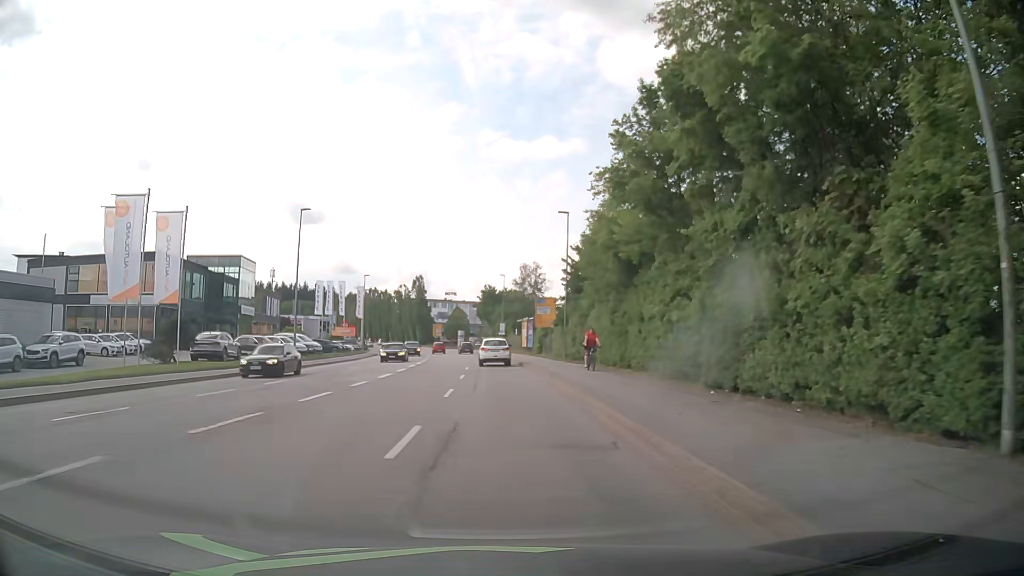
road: tertiary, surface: asphalt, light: Day
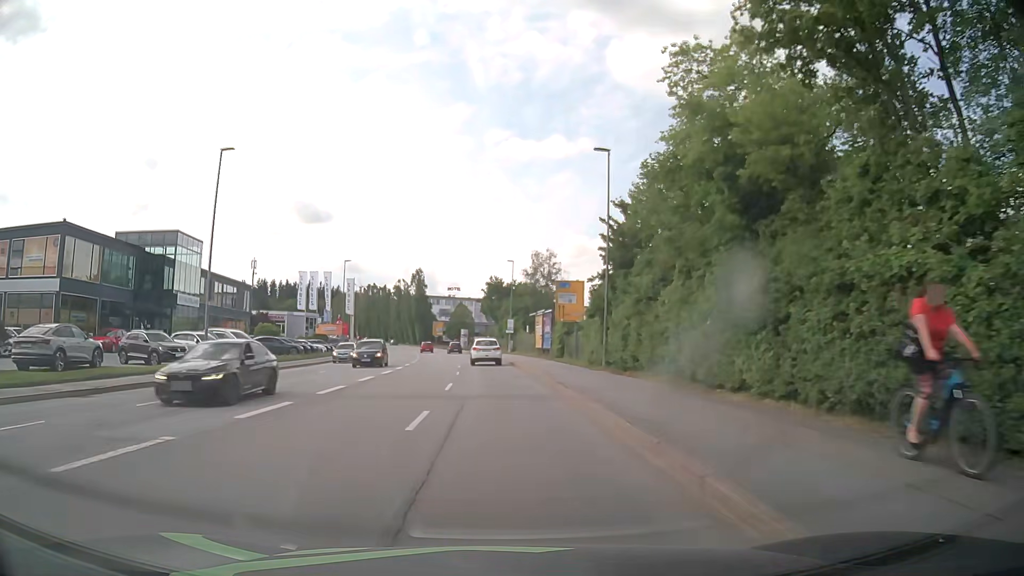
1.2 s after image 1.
(+0.1, +15.6) m; 0°
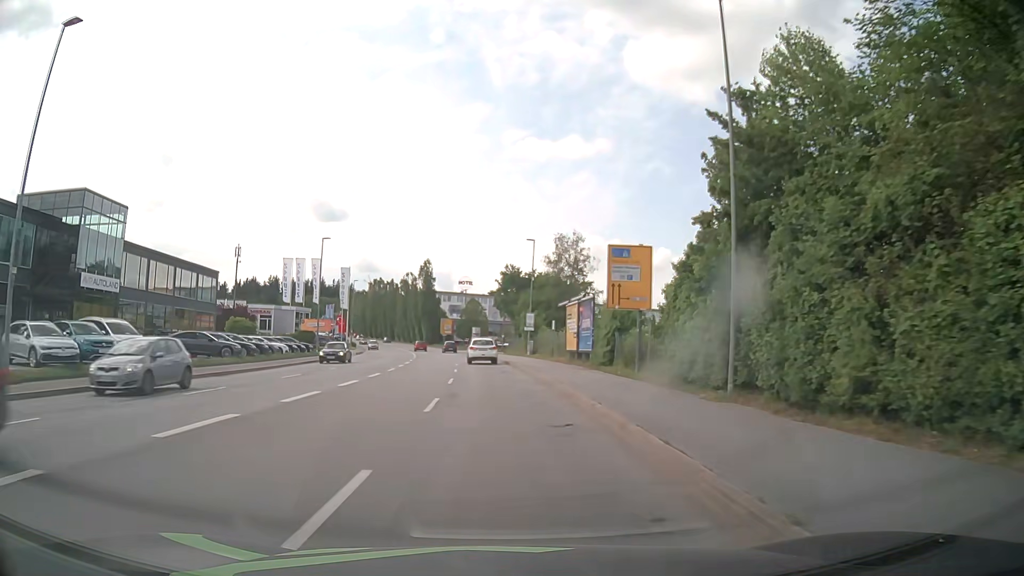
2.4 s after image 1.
(-0.1, +15.6) m; -2°
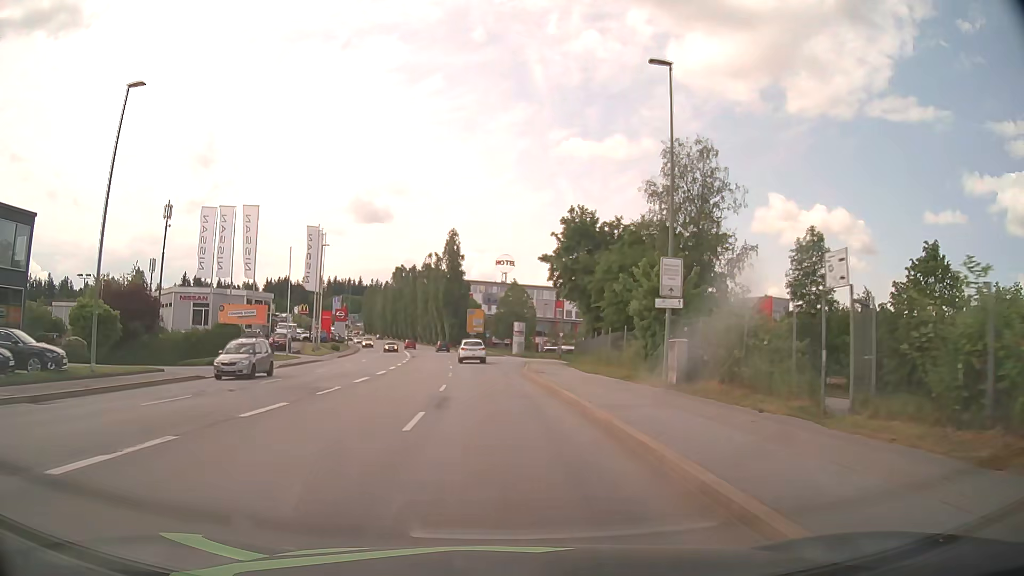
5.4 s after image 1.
(-1.0, +38.9) m; -4°
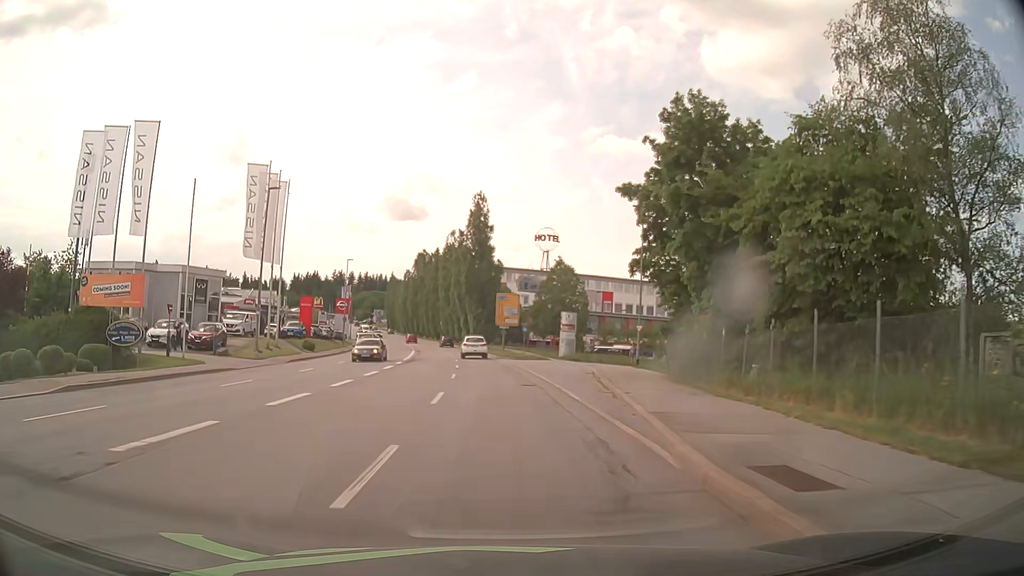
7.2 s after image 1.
(-0.5, +23.5) m; -3°
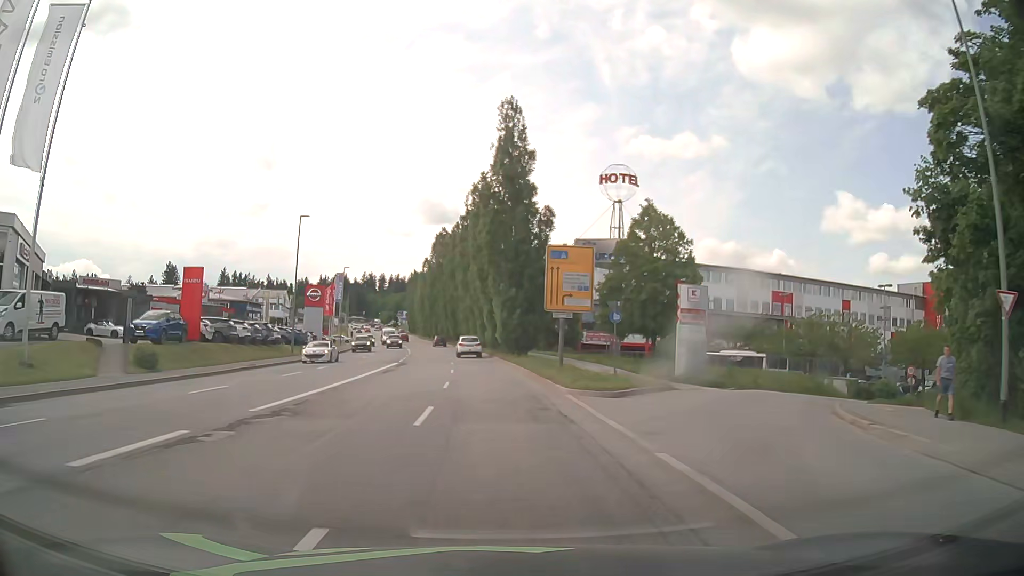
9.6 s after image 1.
(-1.0, +31.2) m; -3°
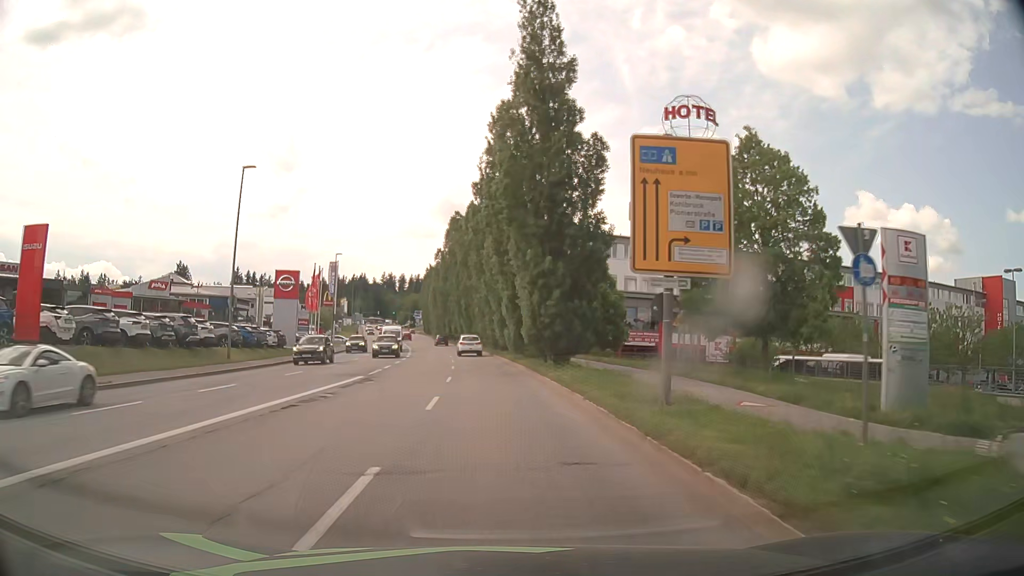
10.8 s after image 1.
(-0.3, +15.6) m; -3°
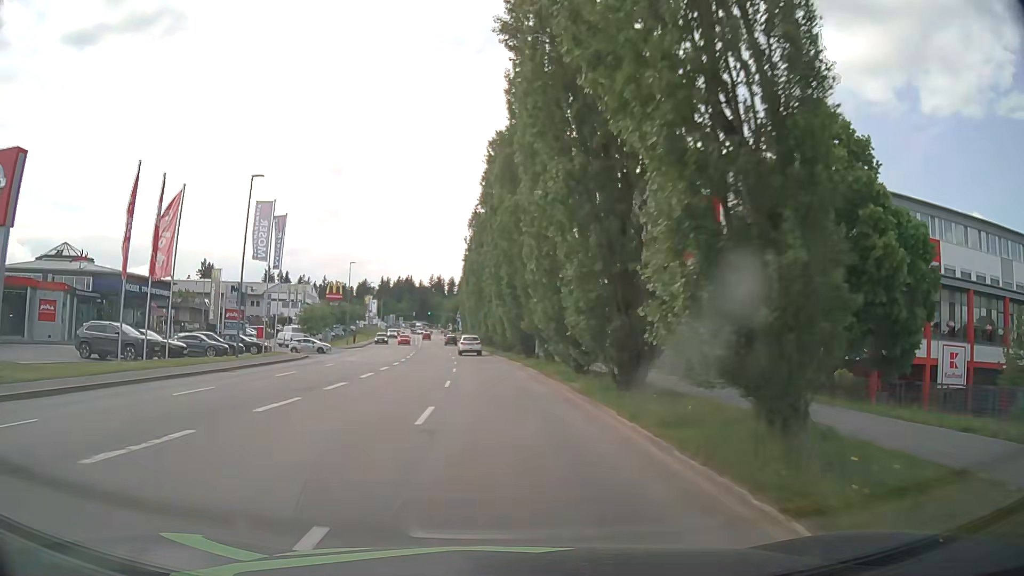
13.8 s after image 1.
(-1.5, +38.7) m; -5°
(0, +10) (0, +20) (-1, +30) (-1, +40) (-2, +50) (-3, +60) (-4, +70) (-5, +80) (-6, +90) (-8, +100) m
